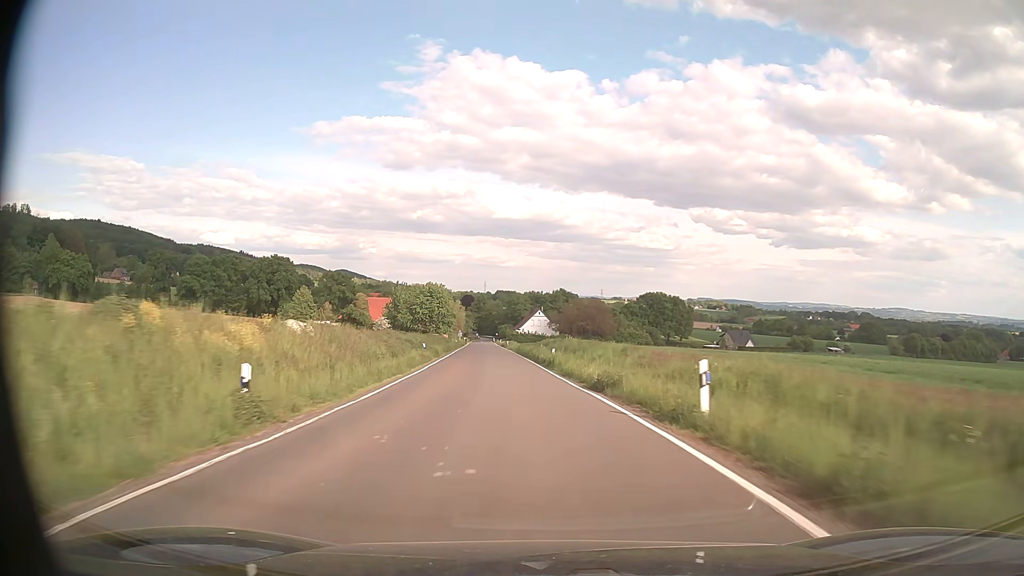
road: secondary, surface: asphalt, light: Day
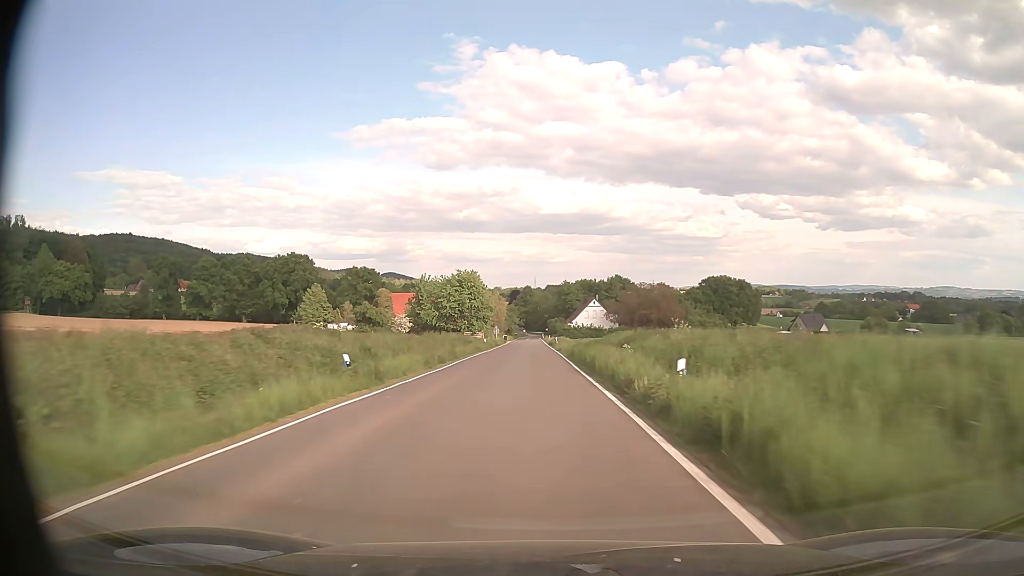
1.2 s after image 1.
(-1.1, +26.8) m; -4°
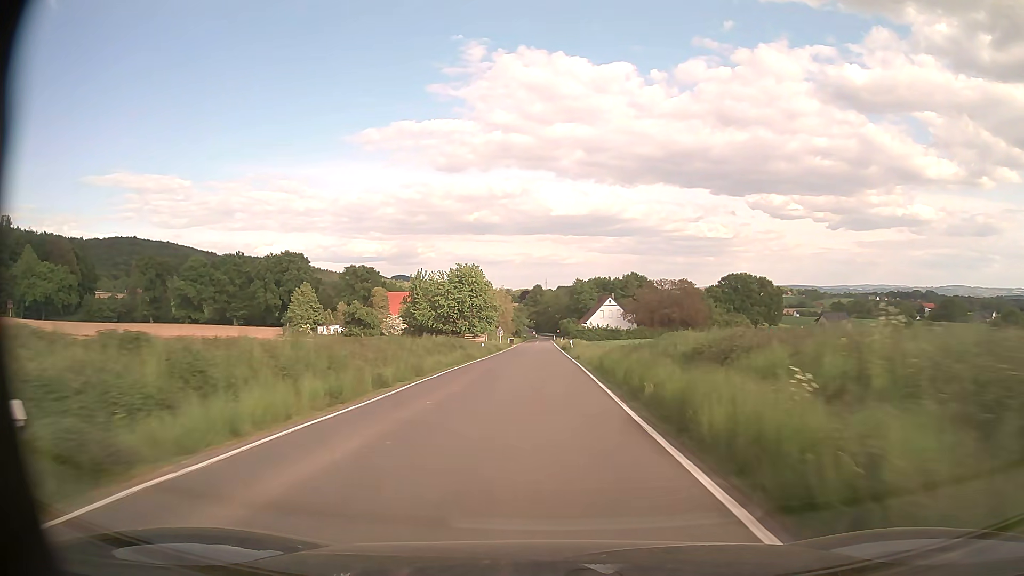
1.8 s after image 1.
(-0.2, +13.6) m; -1°
(0, +10) (0, +20) (0, +30) (0, +40) (0, +50) (-1, +60) (-1, +70) (-1, +80) (-1, +90) (-1, +100) m
